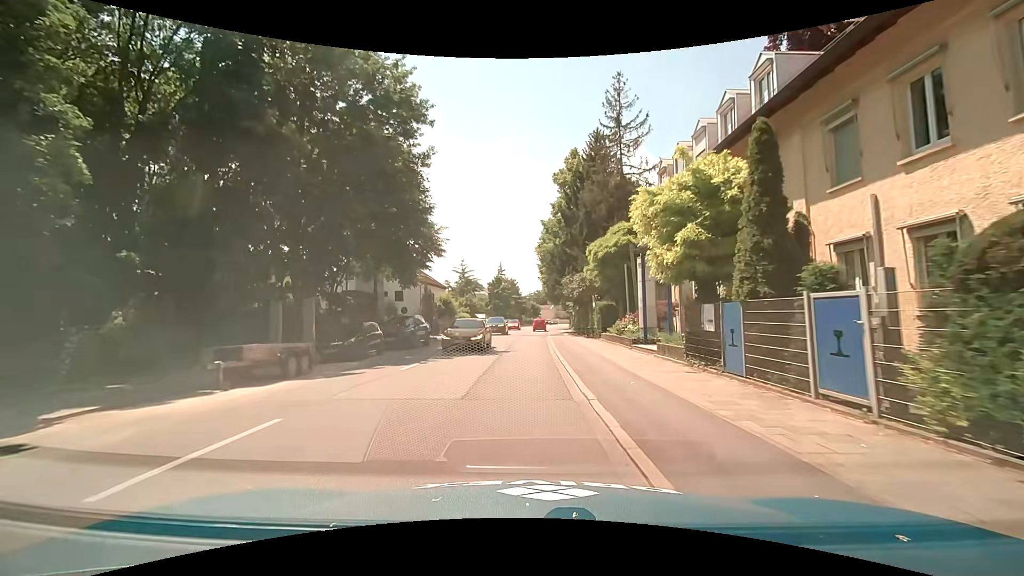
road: secondary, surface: asphalt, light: Day
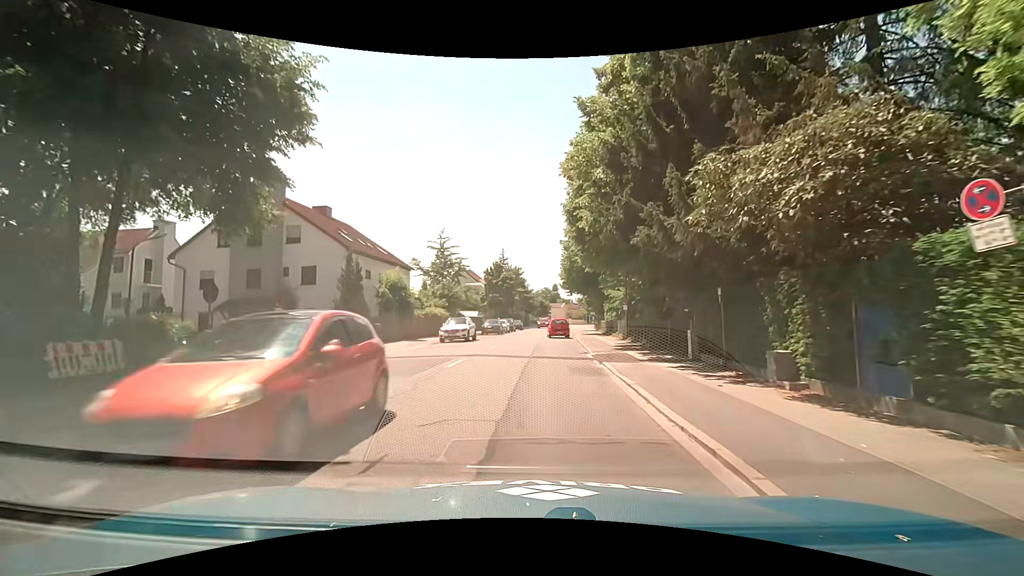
(-0.4, +26.4) m; -1°
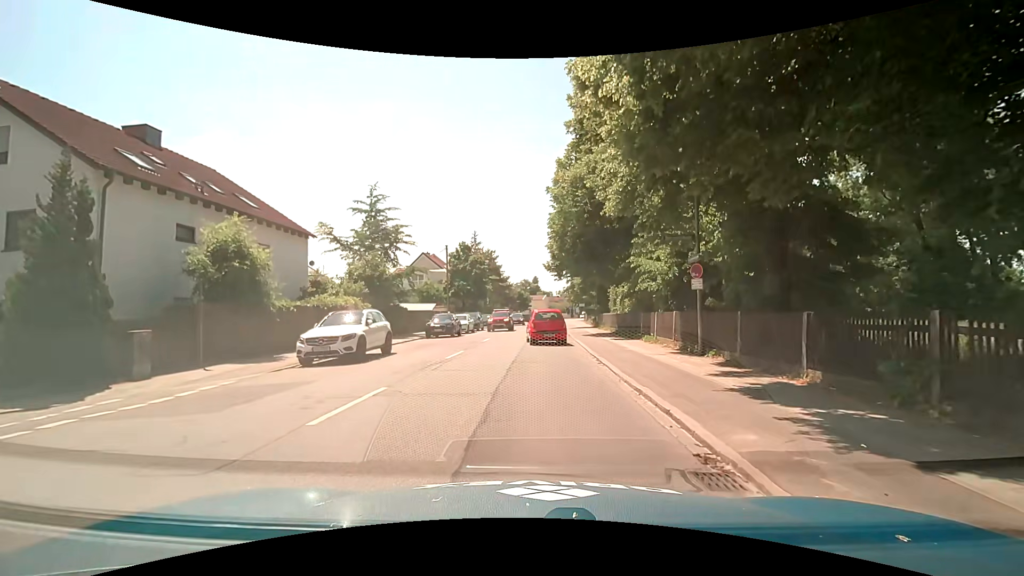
(+0.5, +16.6) m; +1°
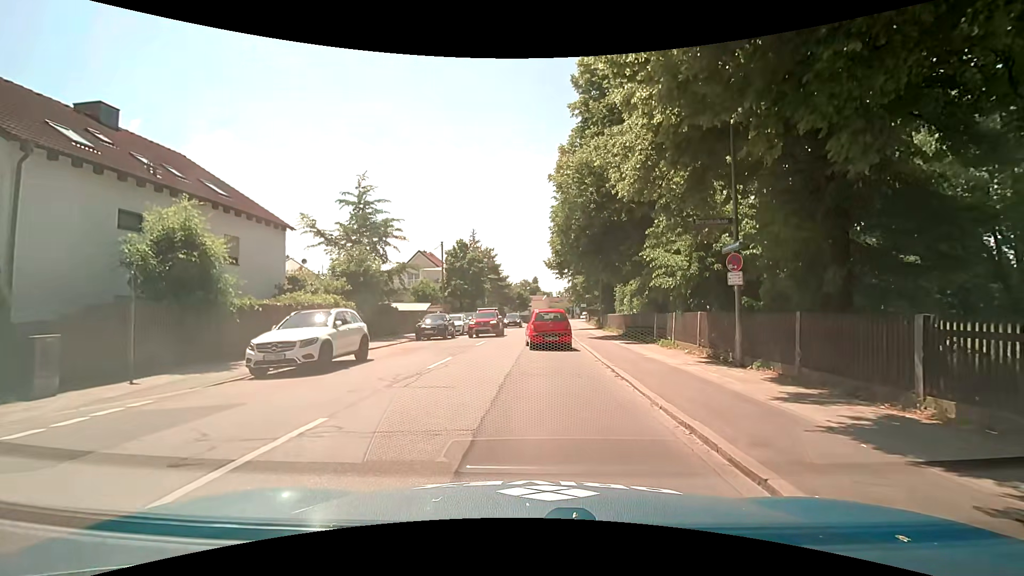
(+0.1, +2.5) m; -1°
